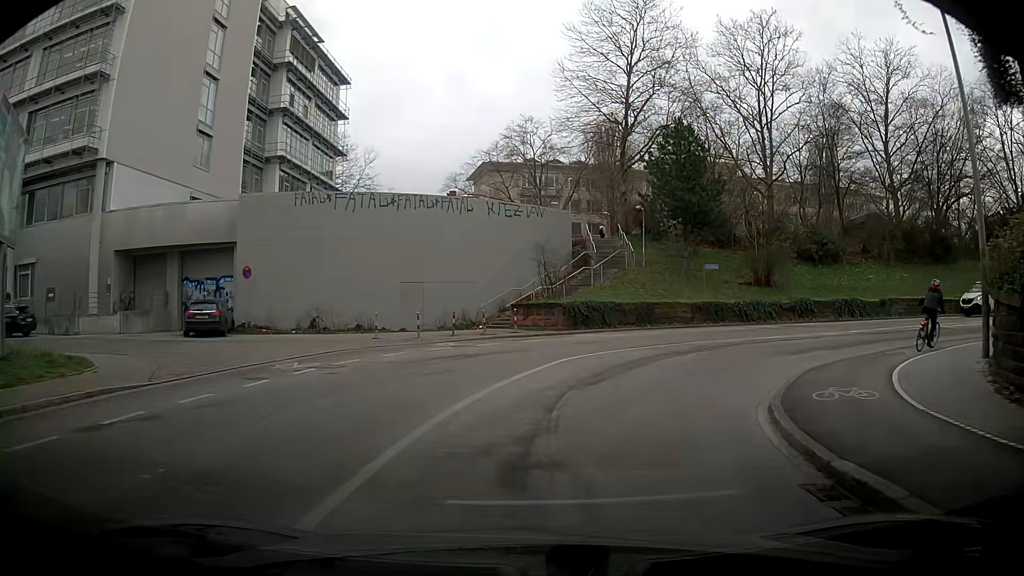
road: secondary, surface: asphalt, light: Day
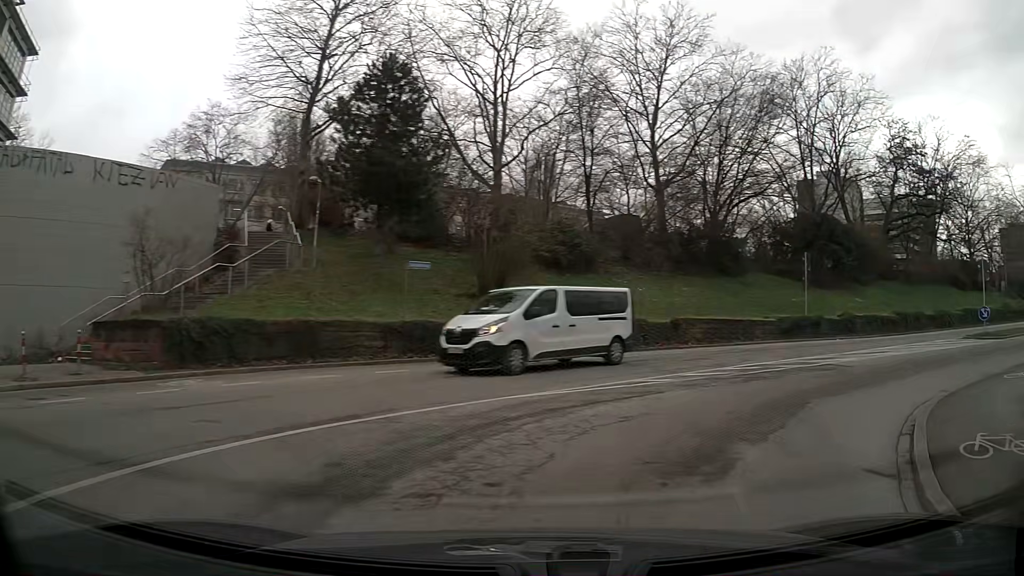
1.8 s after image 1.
(+2.2, +12.1) m; +28°
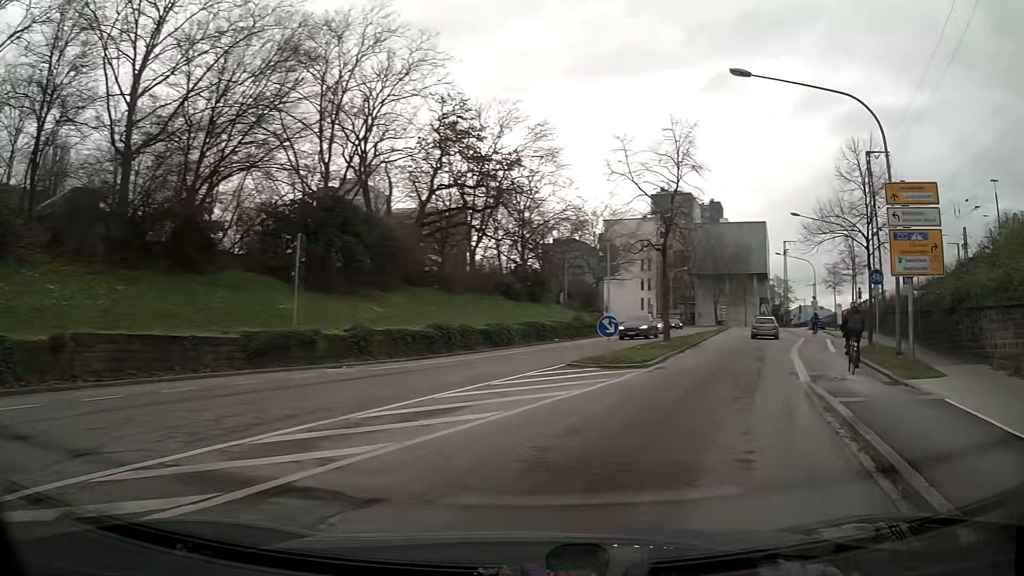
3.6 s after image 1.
(+4.4, +11.2) m; +42°
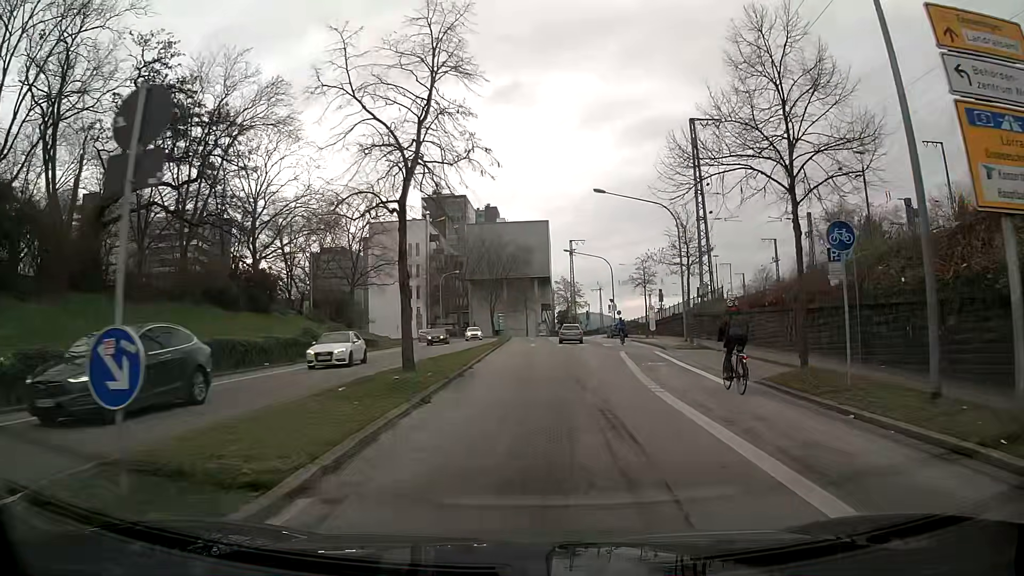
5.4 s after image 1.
(+3.2, +13.4) m; +20°
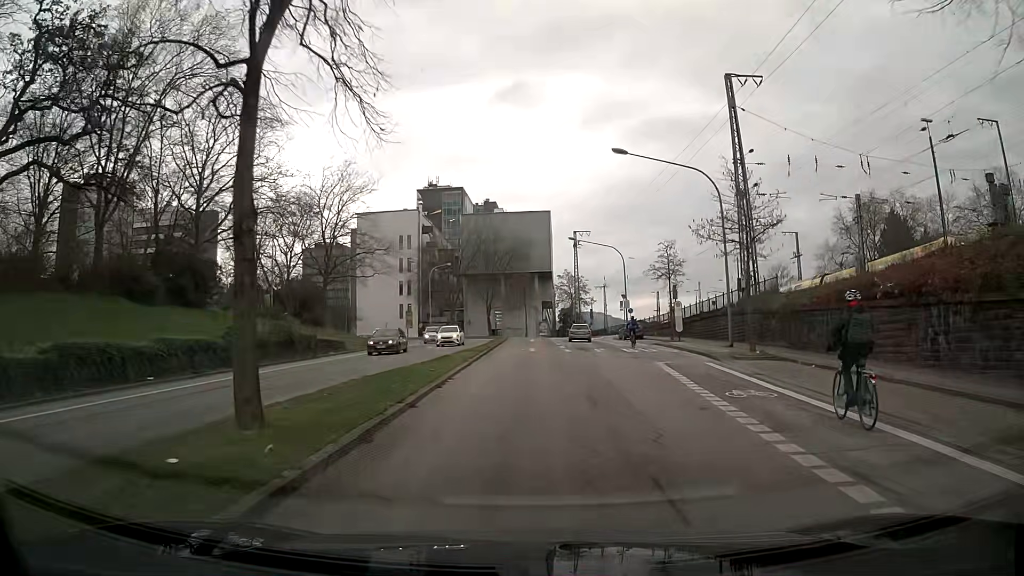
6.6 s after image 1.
(-0.1, +10.3) m; 0°
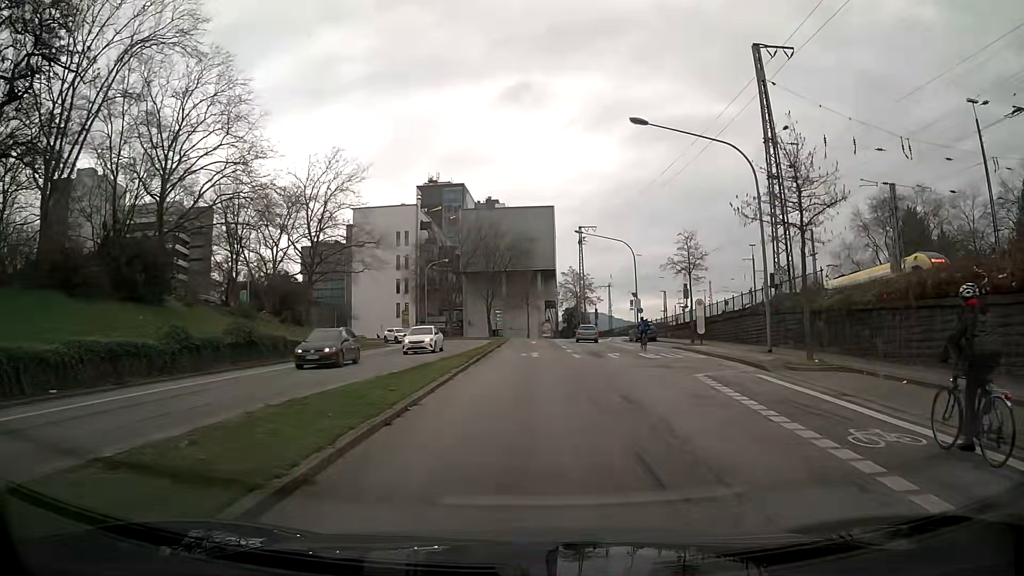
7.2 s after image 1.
(0.0, +5.4) m; 0°
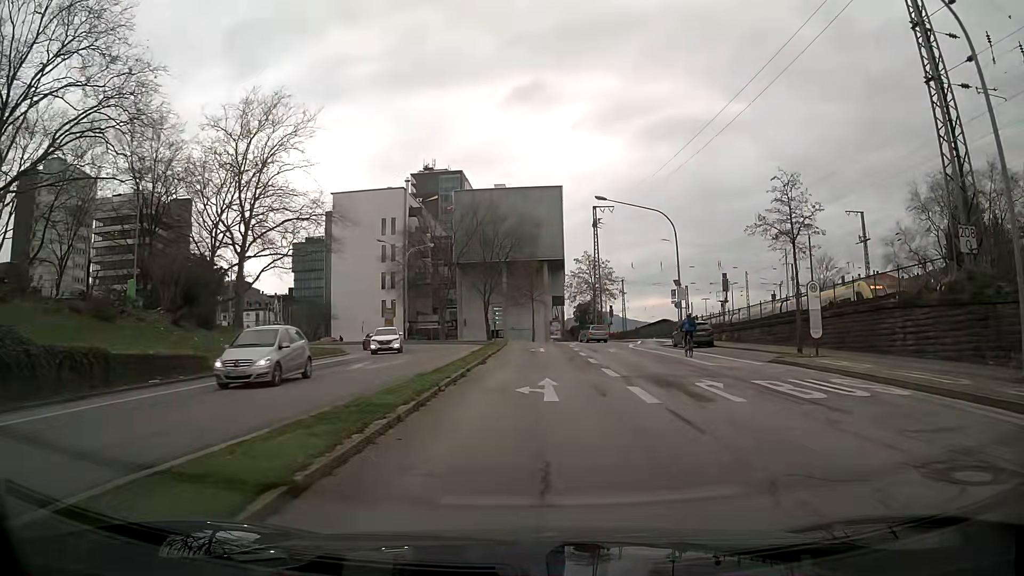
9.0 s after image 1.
(0.0, +16.3) m; 0°
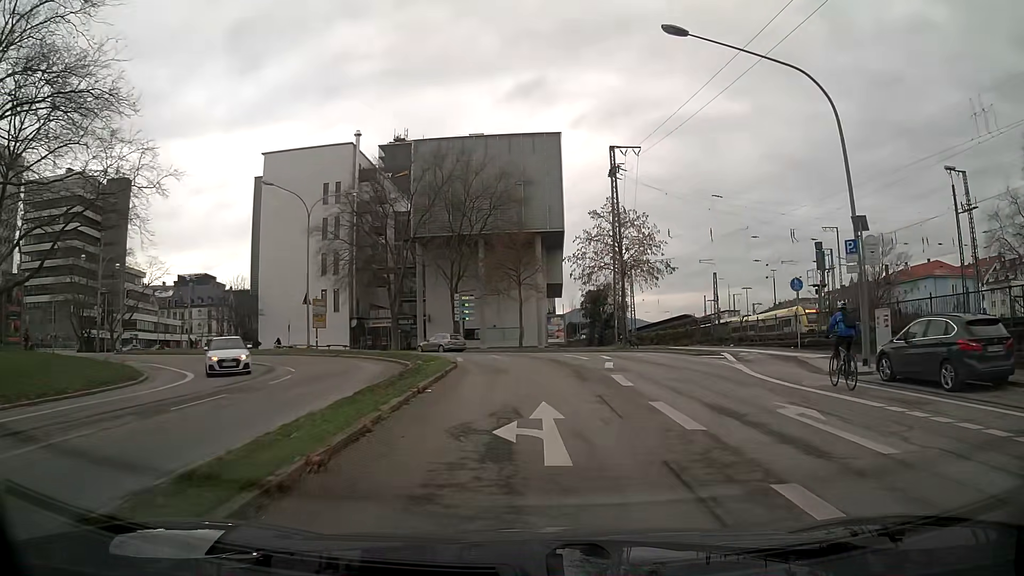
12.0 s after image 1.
(+0.2, +27.1) m; +1°
